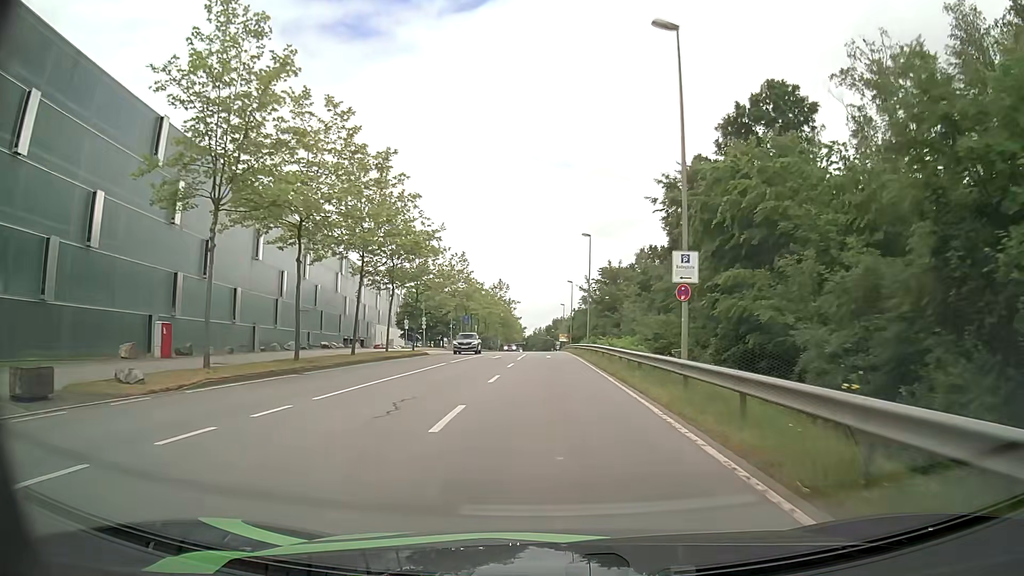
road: secondary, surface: asphalt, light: Day
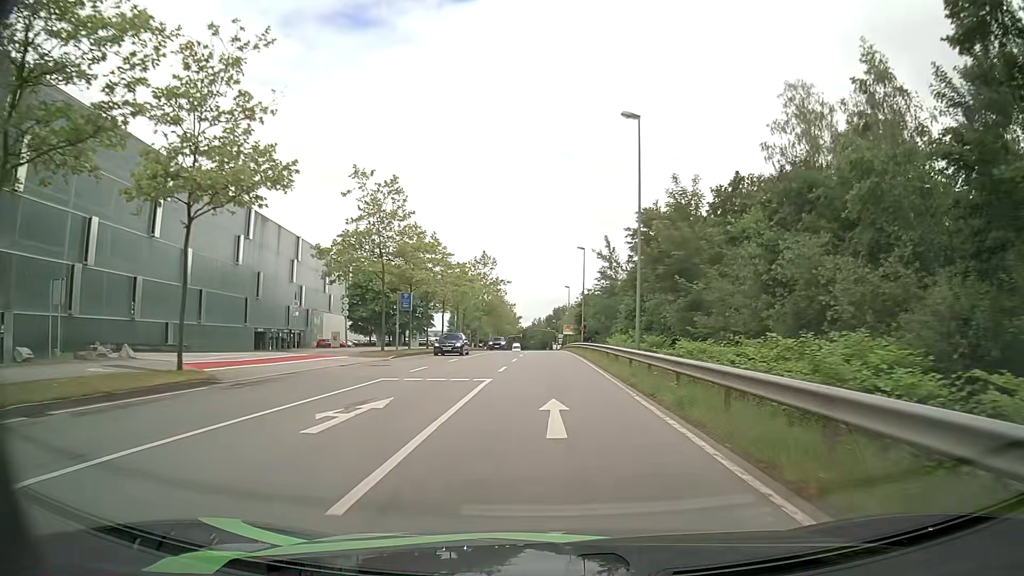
(-0.1, +31.4) m; 0°
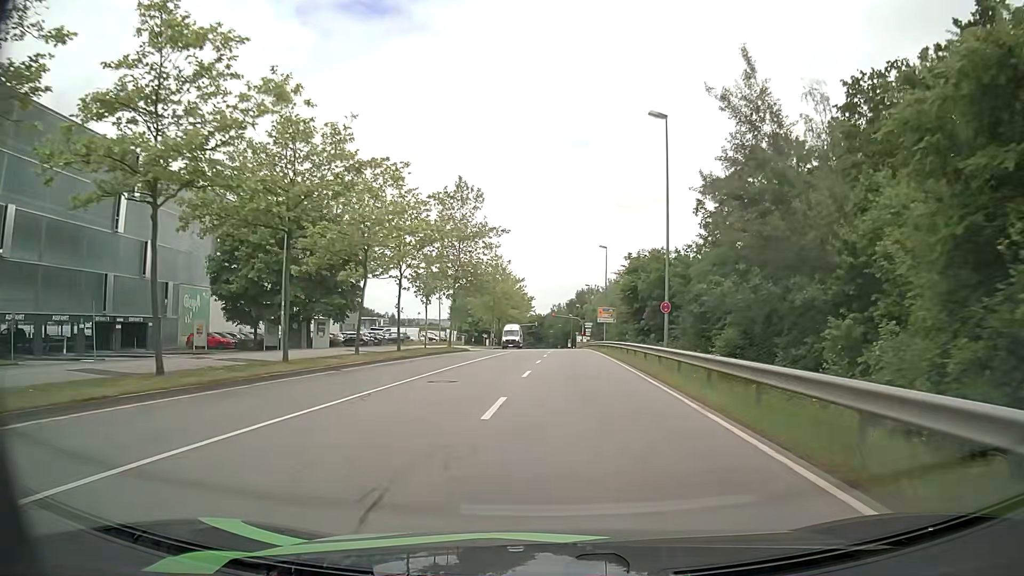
(-0.4, +39.9) m; -2°
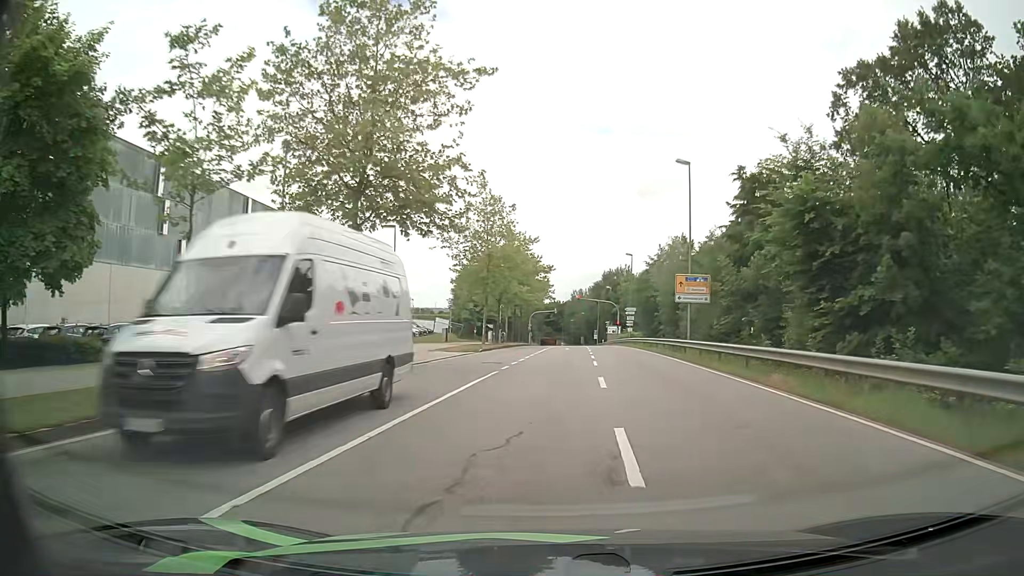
(-0.8, +31.5) m; -2°
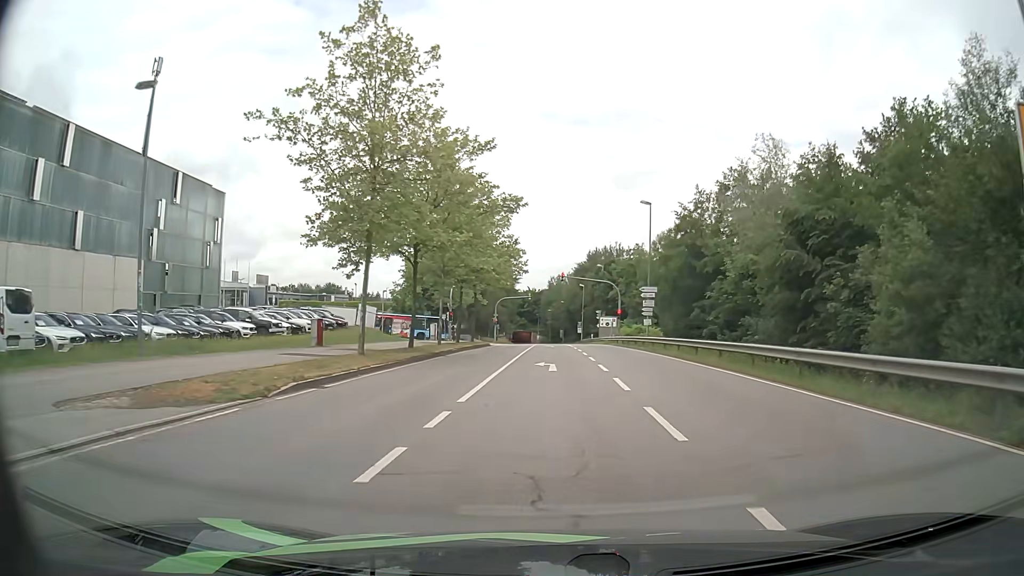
(+0.5, +28.0) m; +2°
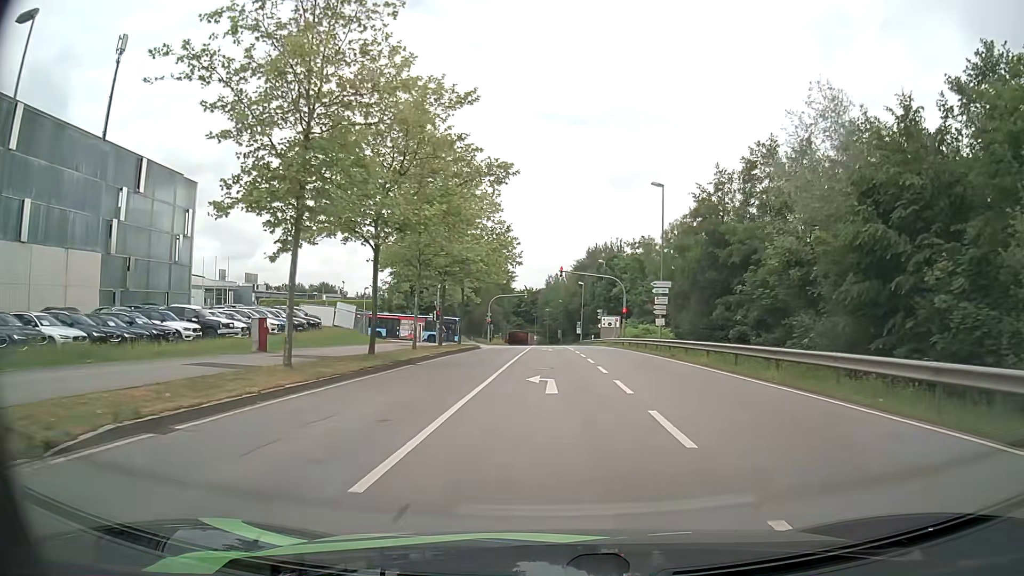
(0.0, +6.2) m; 0°
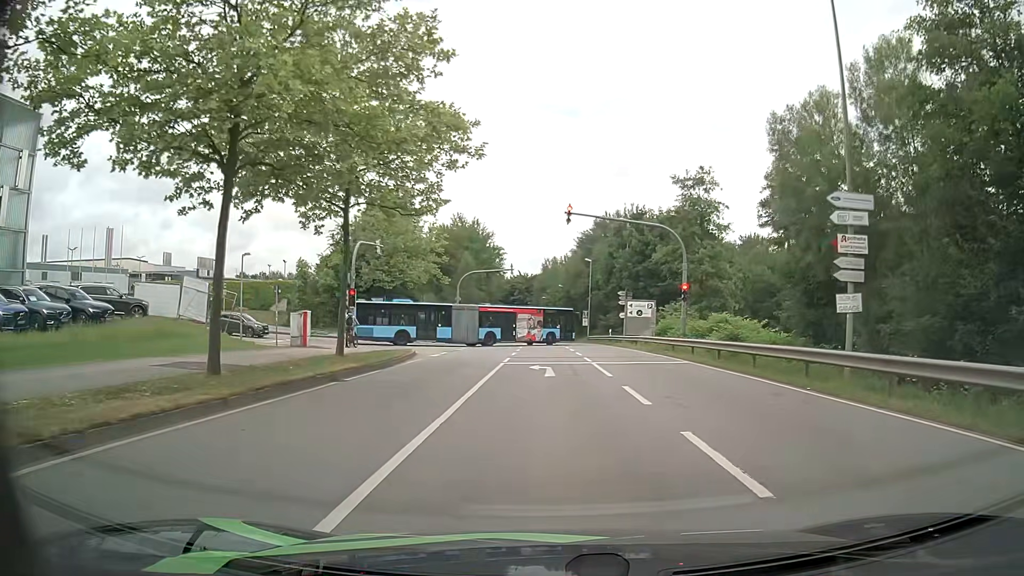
(0.0, +26.1) m; +1°
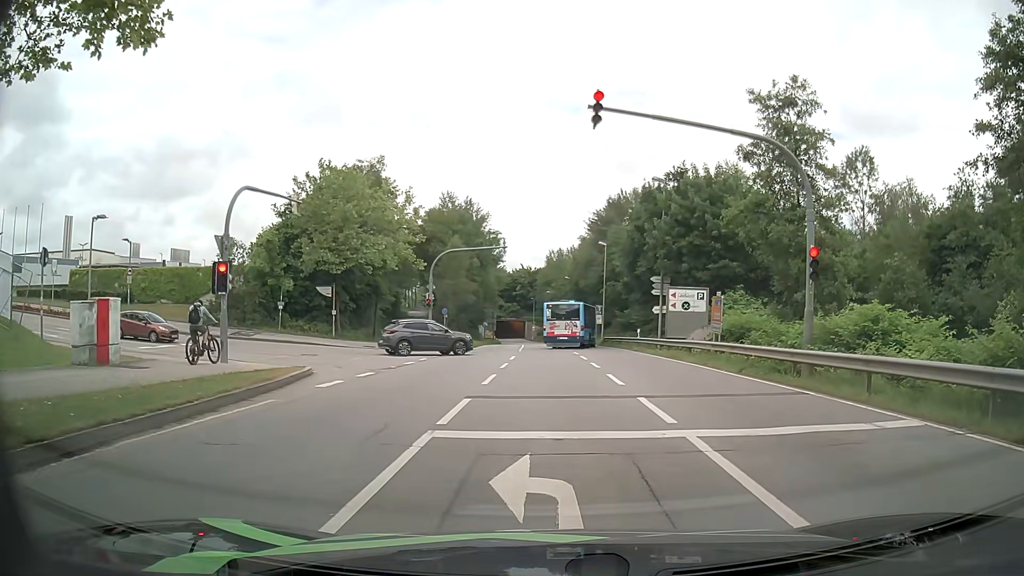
(-0.2, +14.7) m; -2°
